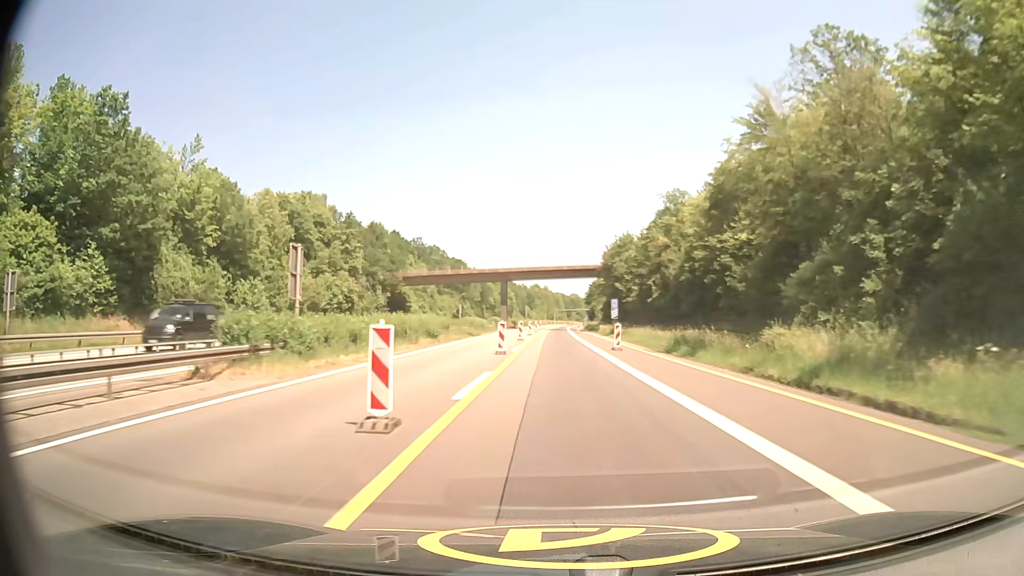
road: motorway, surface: asphalt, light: Day
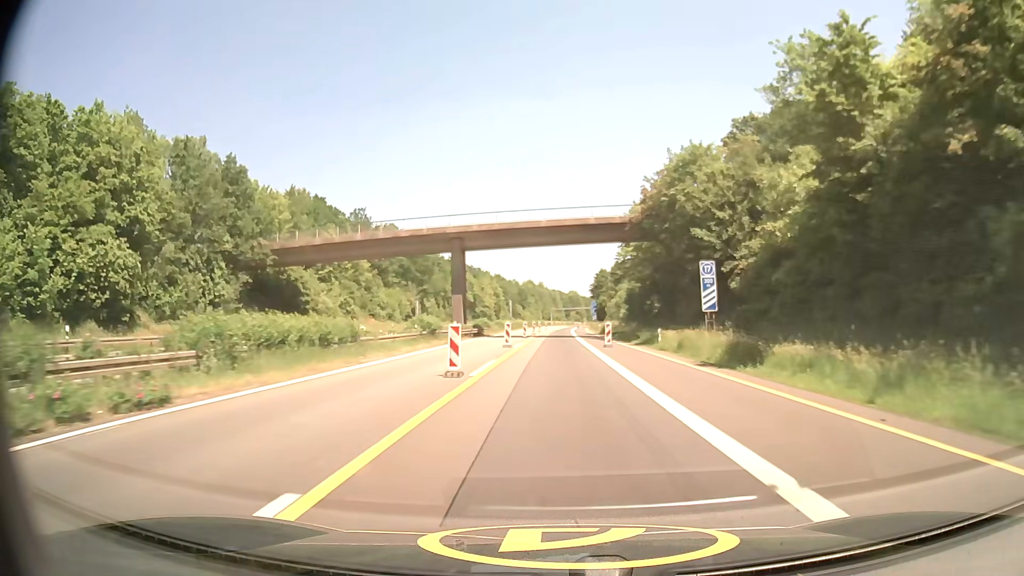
(+0.1, +48.8) m; 0°
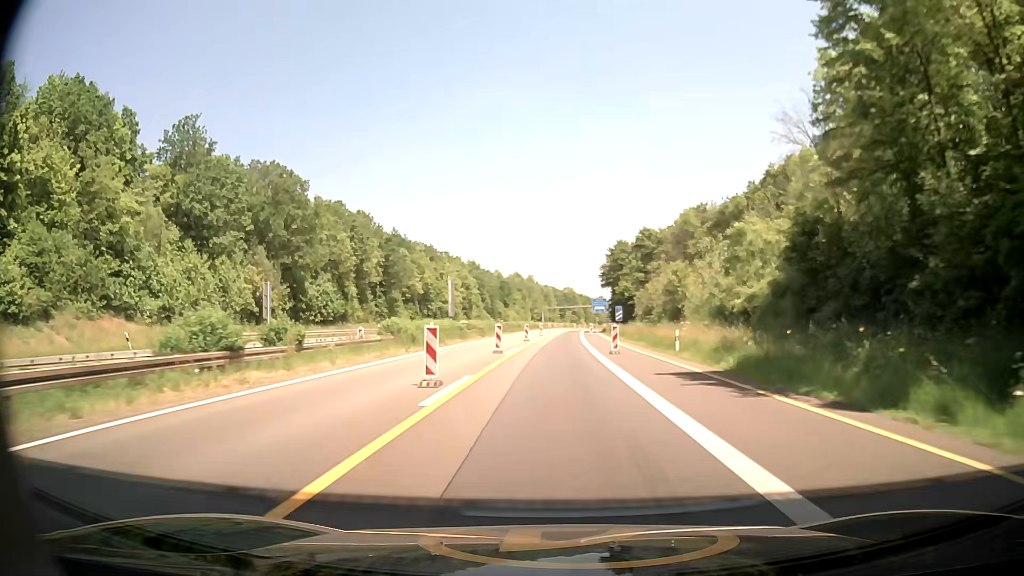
(+0.3, +60.2) m; +1°
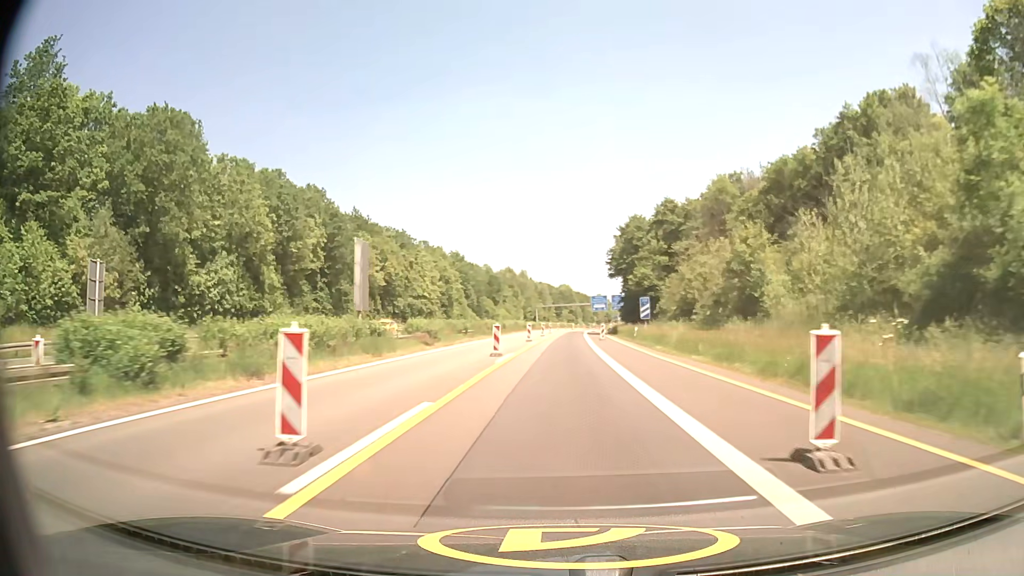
(+0.1, +23.9) m; 0°
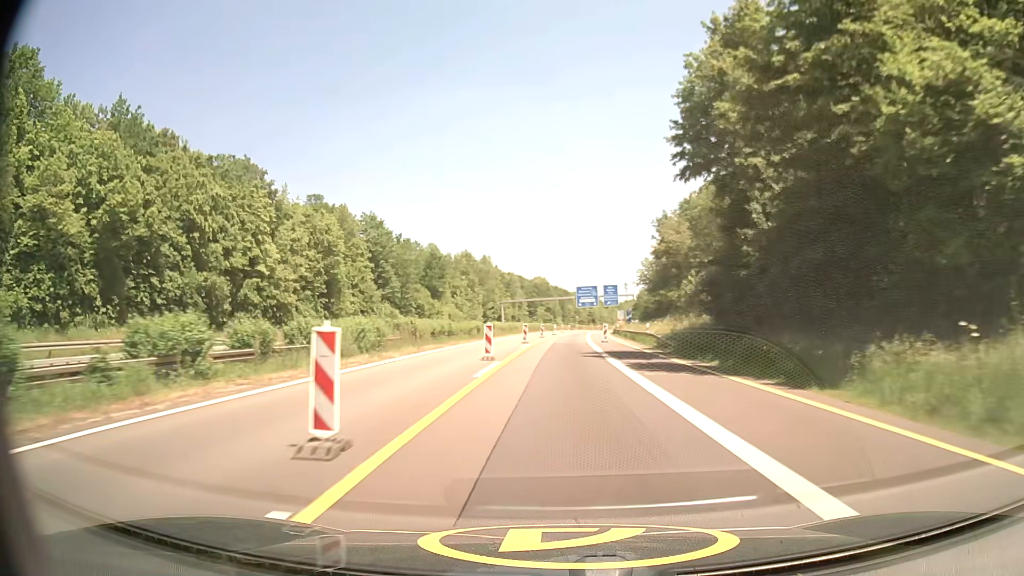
(+0.9, +60.9) m; +2°
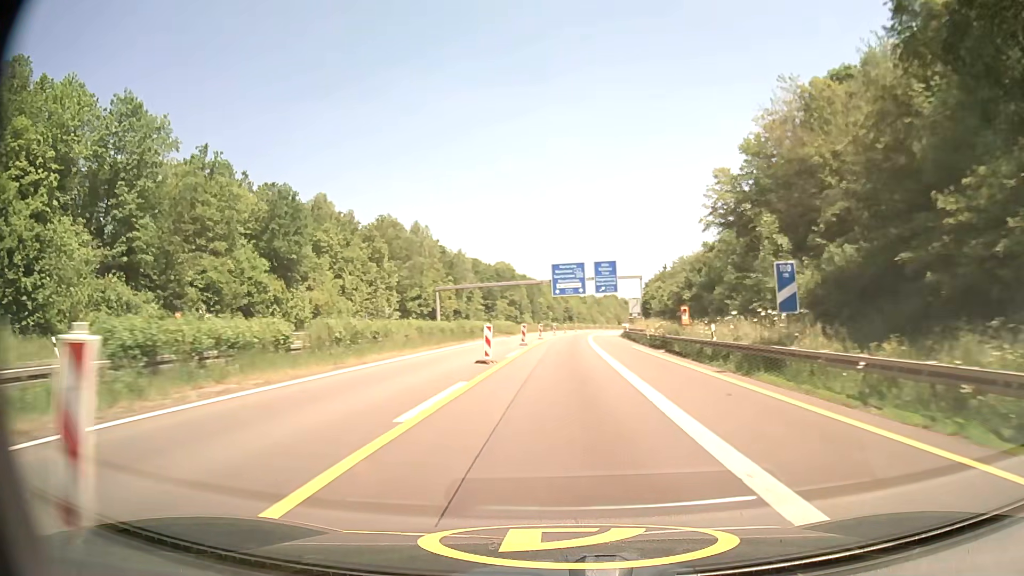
(+1.4, +61.5) m; +3°
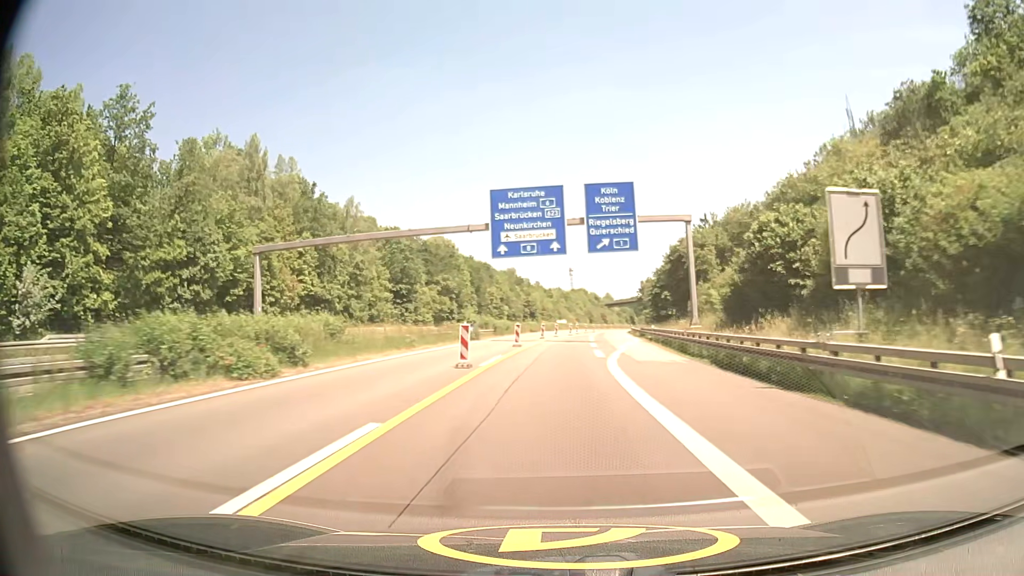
(+1.4, +60.5) m; +3°
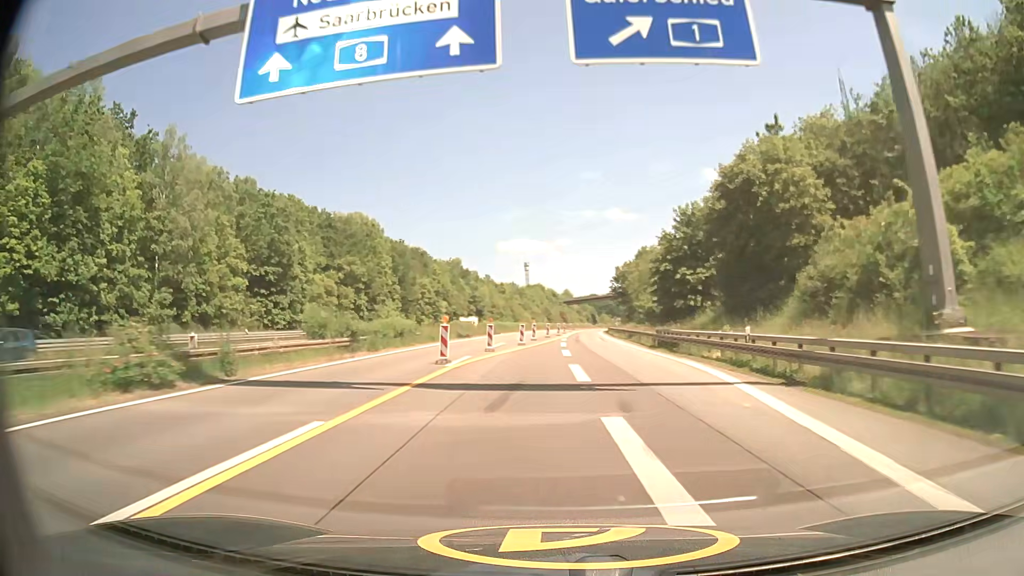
(+1.2, +35.9) m; +4°
(0, +10) (0, +20) (+1, +30) (+1, +40) (+2, +50) (+2, +60) (+3, +70) (+3, +80) (+4, +90) (+5, +100) m
